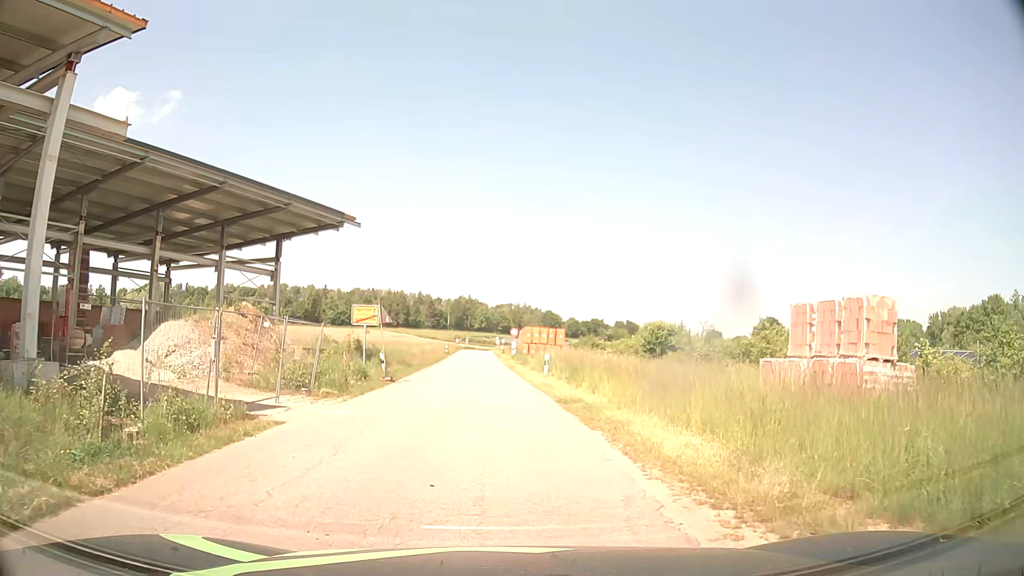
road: tertiary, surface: asphalt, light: Day
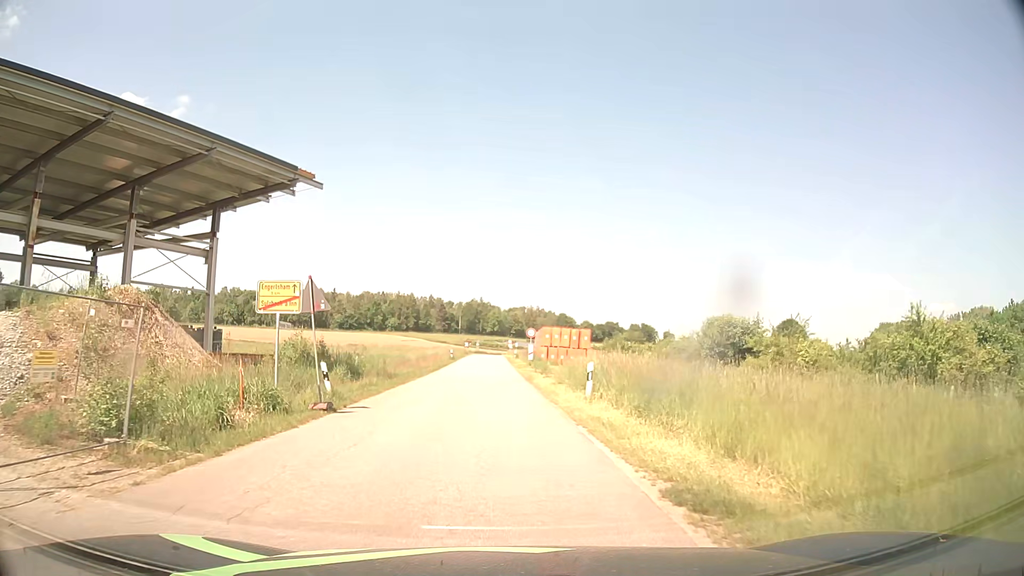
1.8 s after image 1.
(+0.1, +10.9) m; 0°
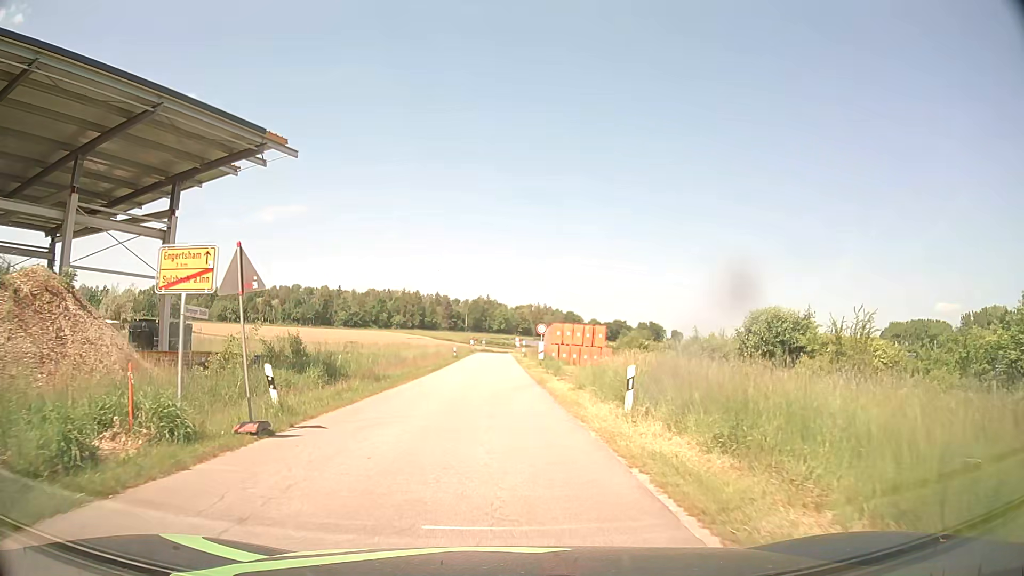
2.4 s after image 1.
(0.0, +4.7) m; -1°
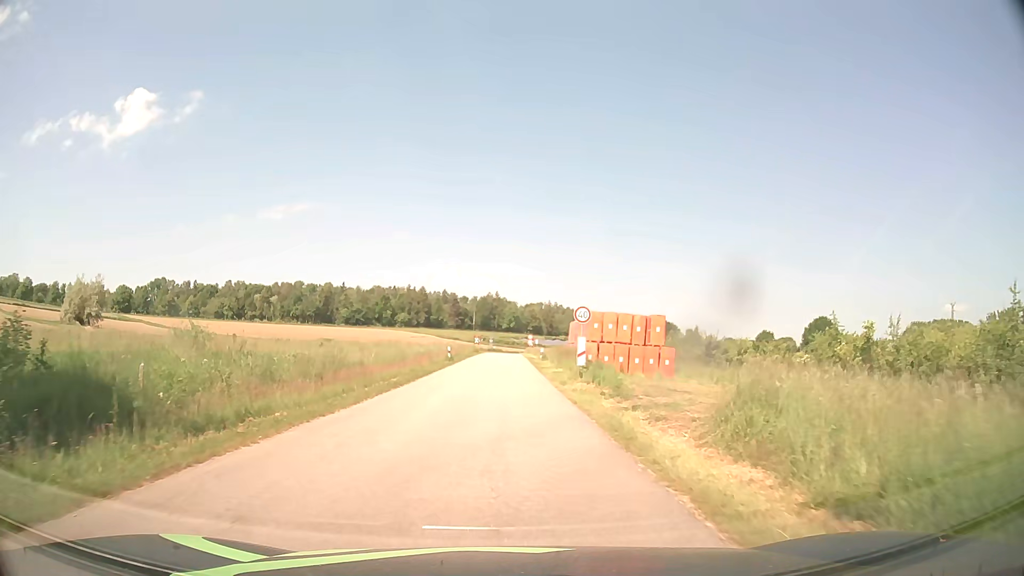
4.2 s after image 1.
(-0.1, +16.5) m; 0°
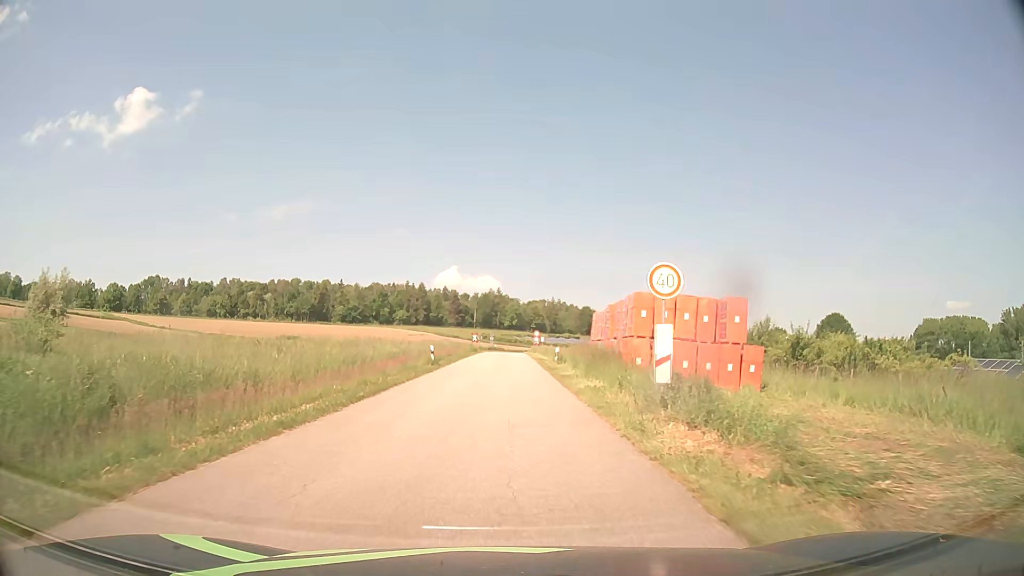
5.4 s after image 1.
(-0.1, +11.9) m; -1°
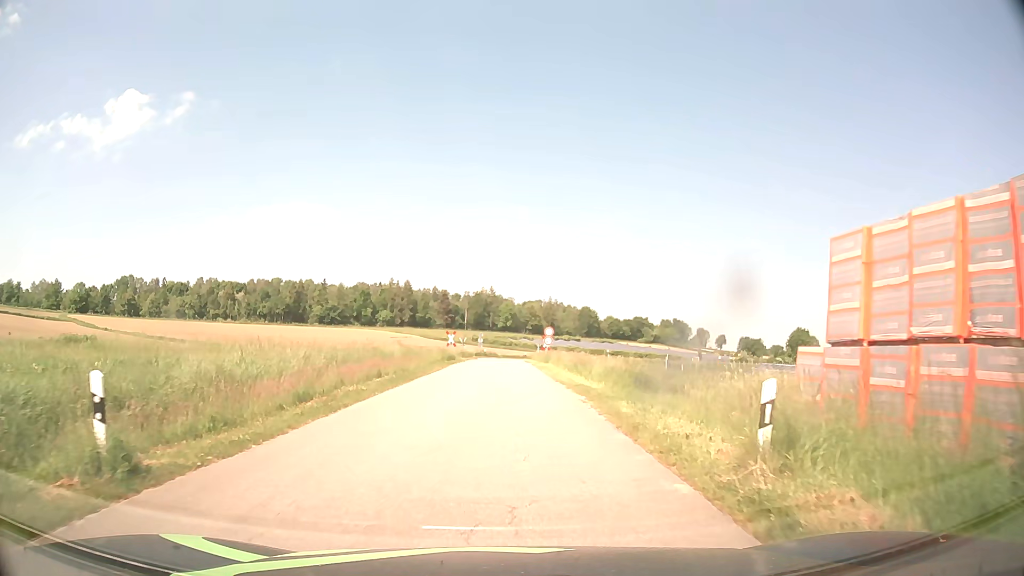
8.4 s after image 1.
(+0.1, +28.3) m; +1°
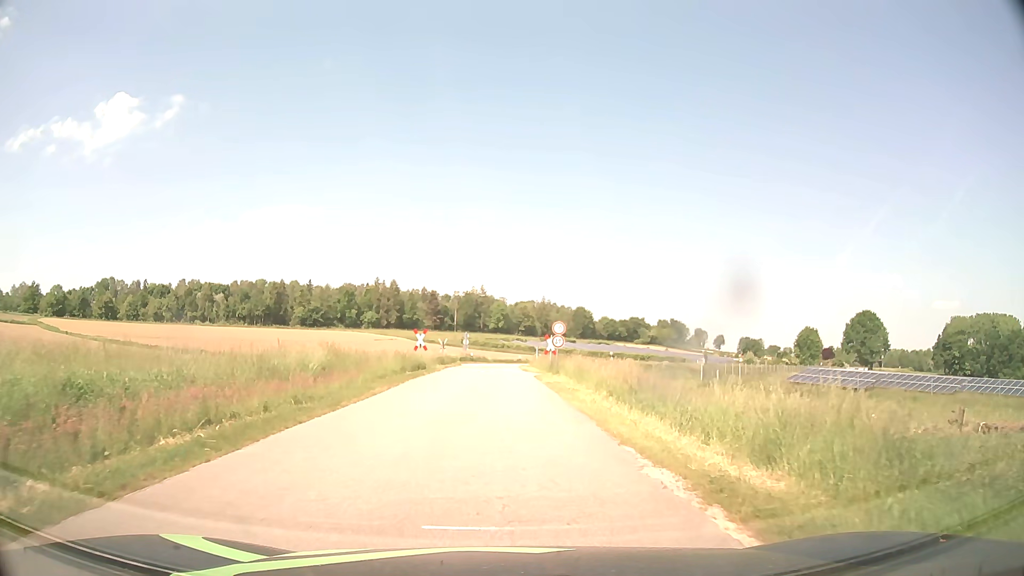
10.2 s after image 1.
(+0.1, +14.5) m; 0°
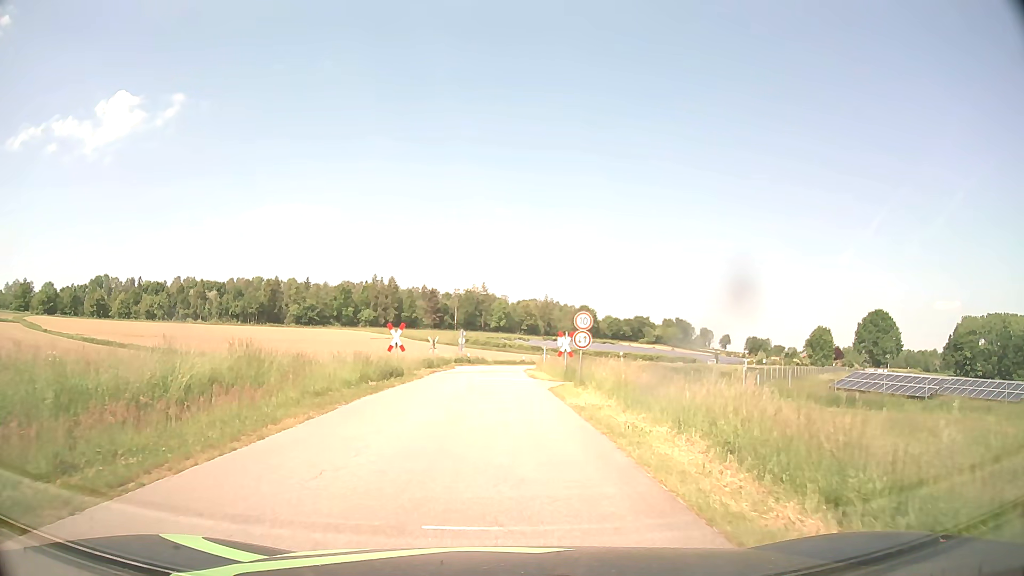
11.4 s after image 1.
(0.0, +9.1) m; 0°
(0, +10) (0, +20) (0, +30) (0, +40) (0, +50) (+1, +60) (+2, +70) (+5, +80) (+8, +89) (+12, +98) m
